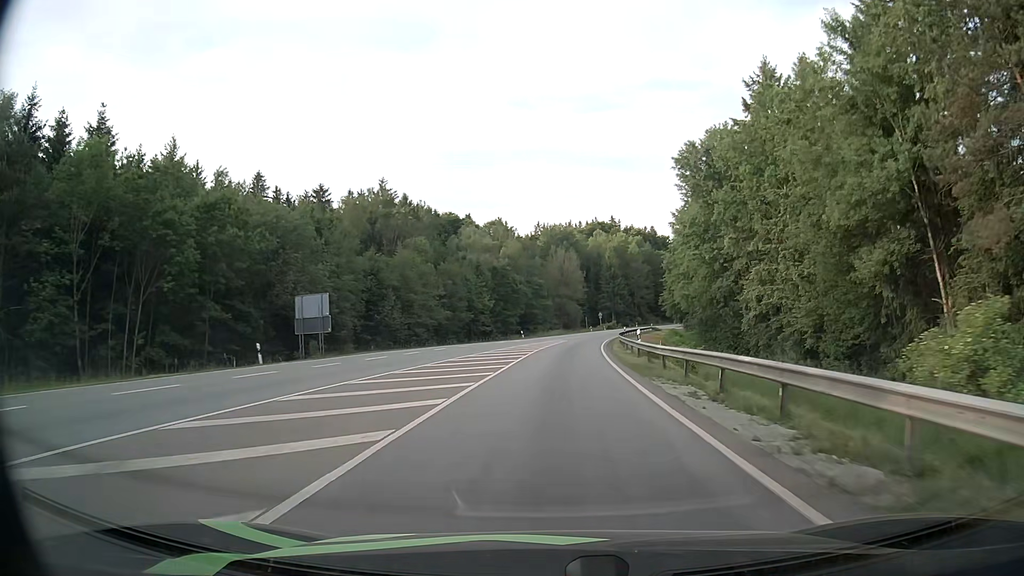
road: secondary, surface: asphalt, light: Day
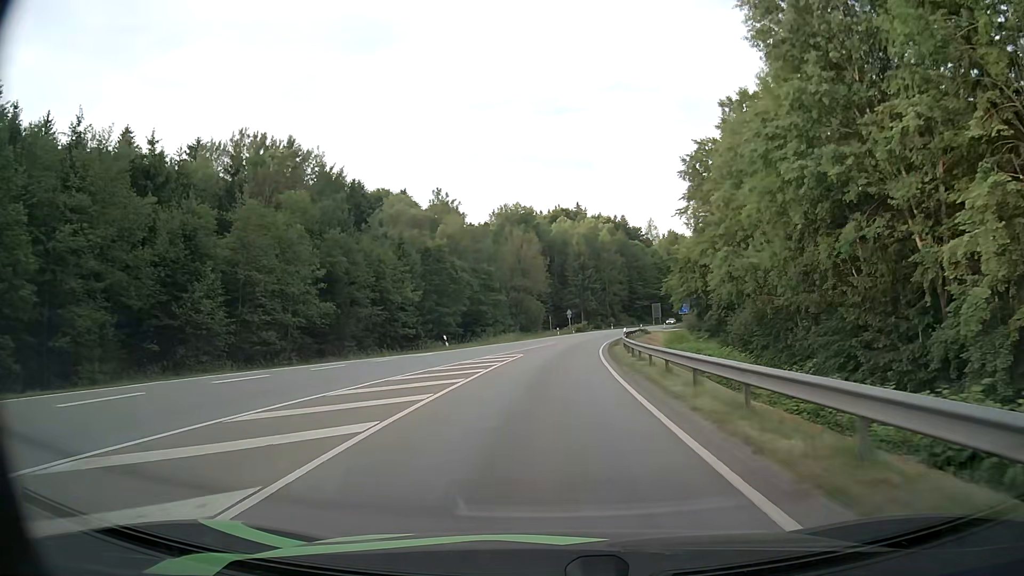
(+1.0, +32.3) m; +3°
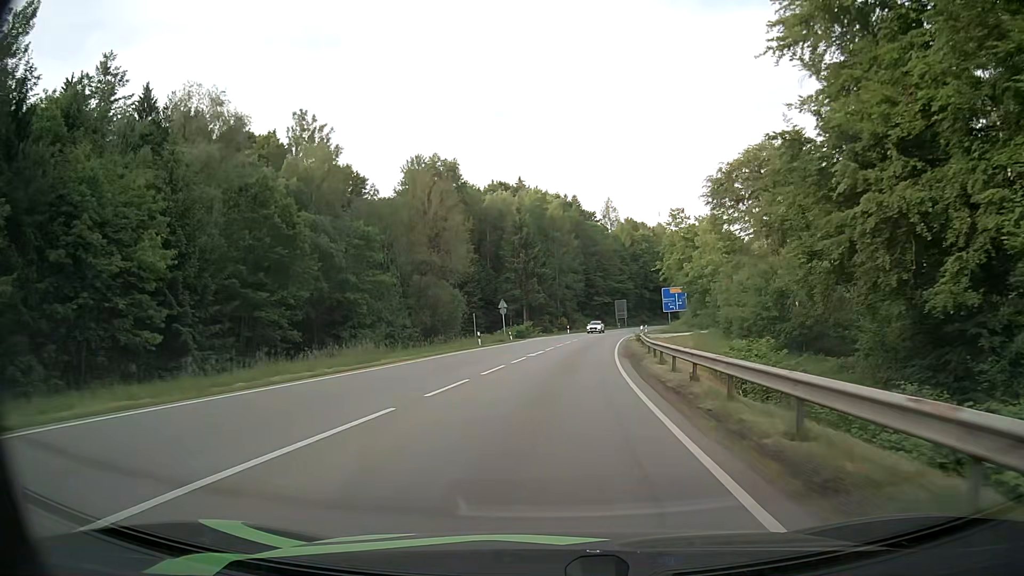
(+1.7, +42.4) m; +5°
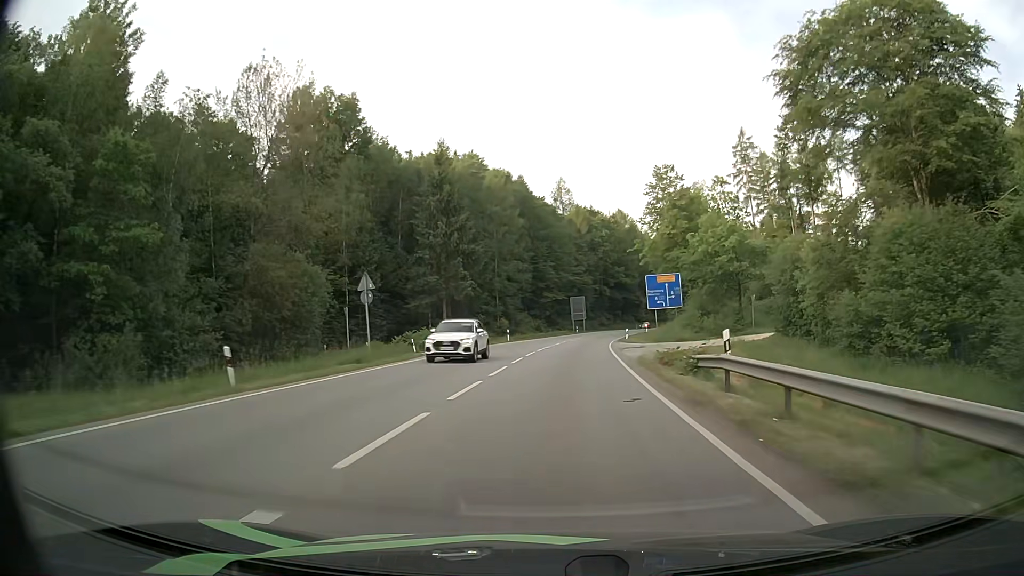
(+1.2, +30.7) m; +4°
